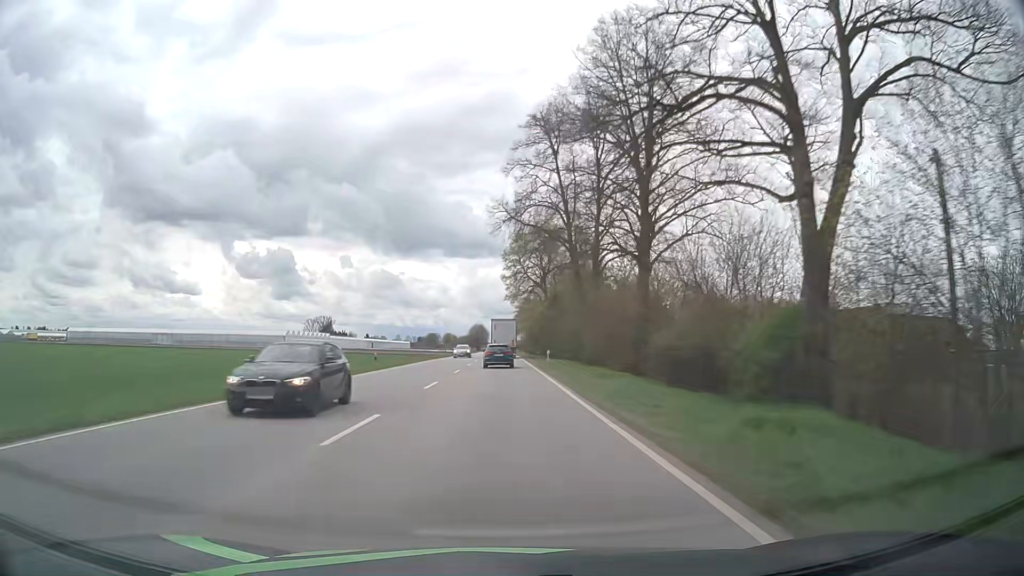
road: primary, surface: asphalt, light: Day
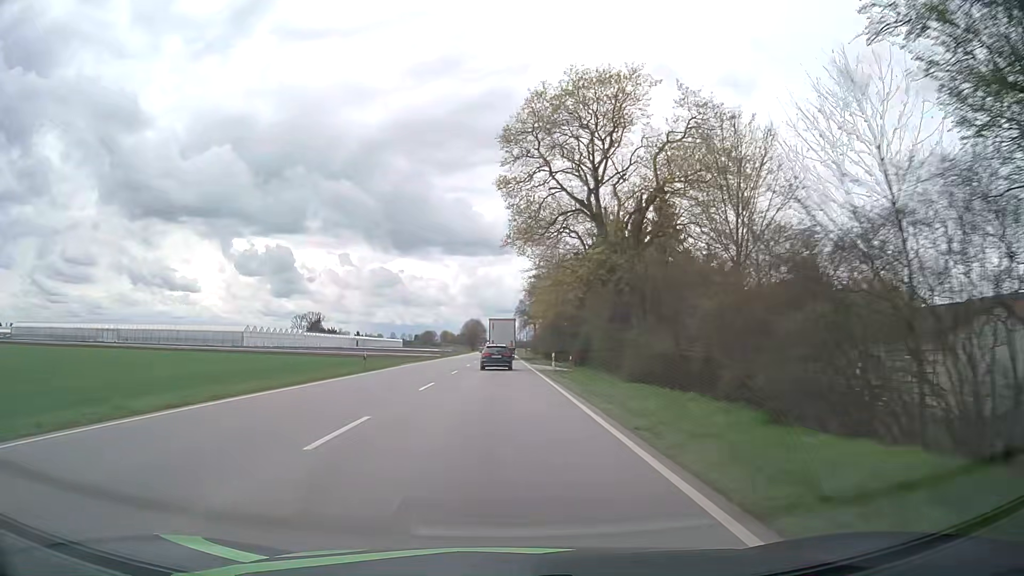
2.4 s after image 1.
(-0.2, +48.6) m; 0°
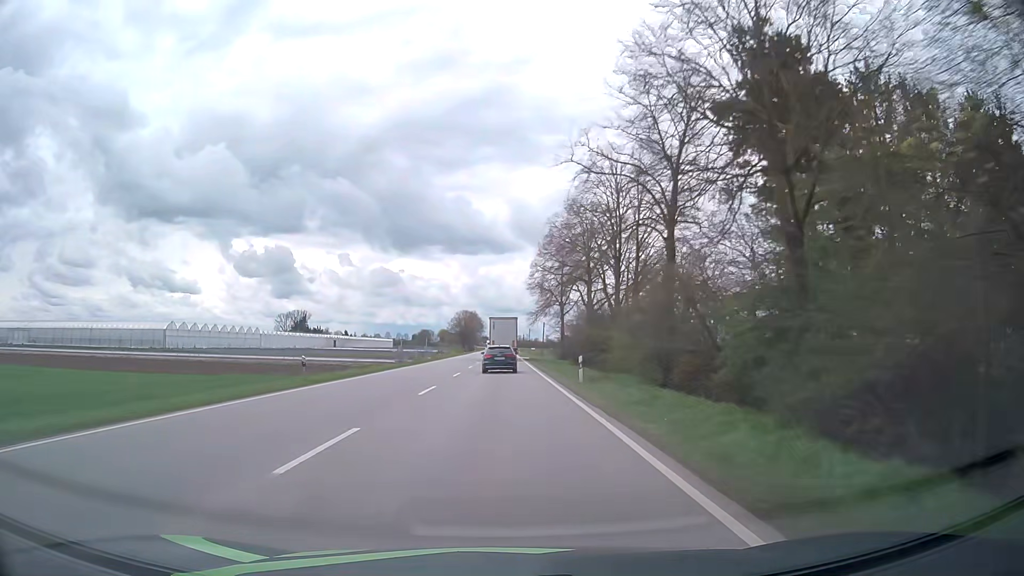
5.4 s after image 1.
(0.0, +61.1) m; 0°
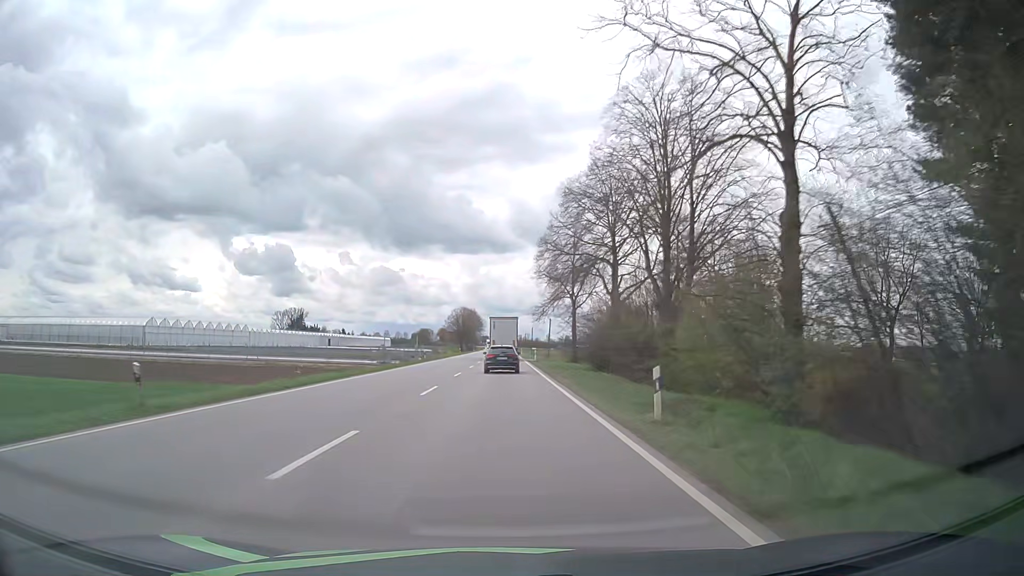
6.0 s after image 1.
(0.0, +12.1) m; 0°
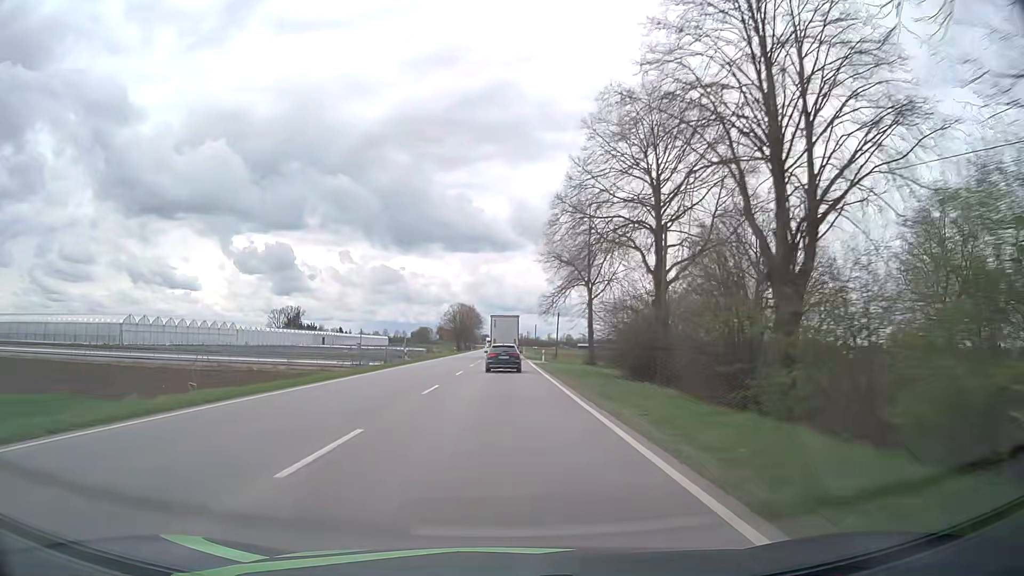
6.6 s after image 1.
(0.0, +12.1) m; 0°
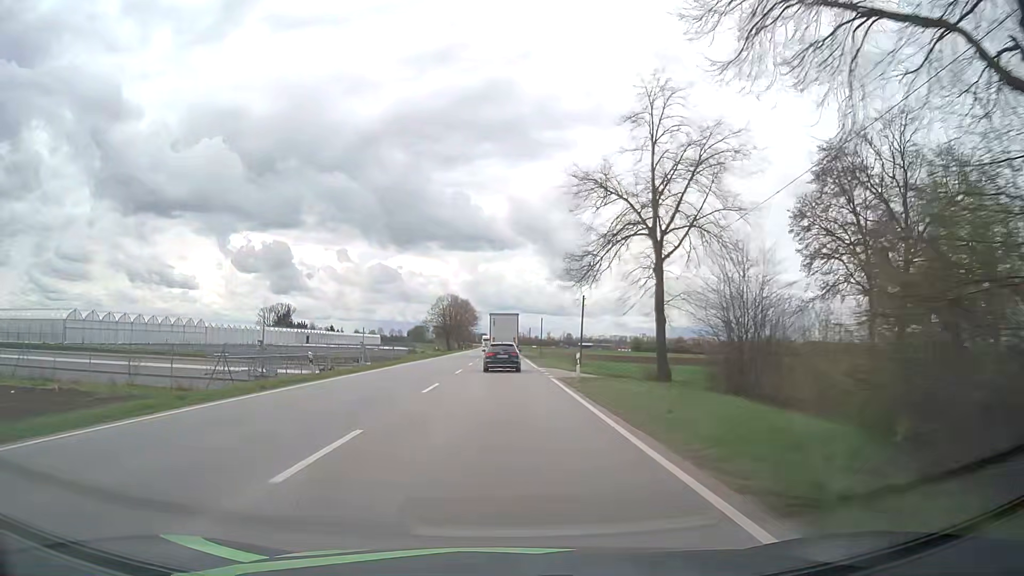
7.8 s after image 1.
(+0.1, +24.3) m; 0°
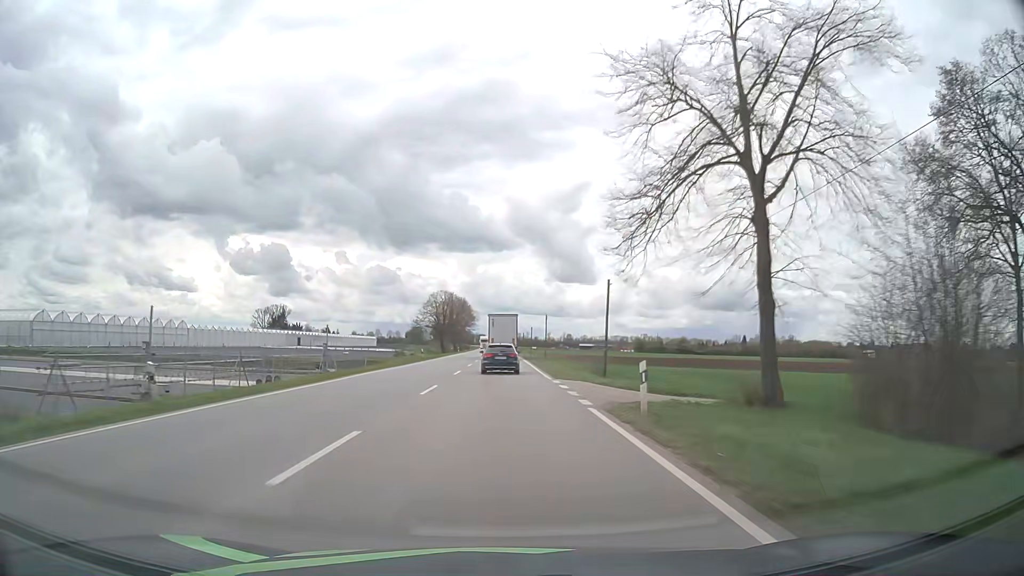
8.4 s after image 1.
(+0.1, +12.2) m; 0°
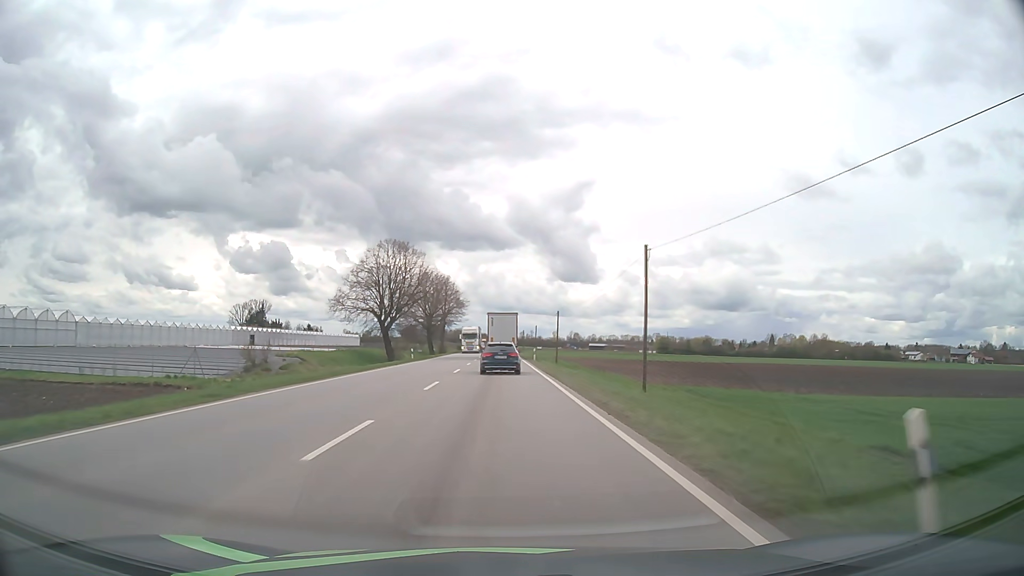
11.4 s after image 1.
(0.0, +58.4) m; 0°
(0, +10) (0, +20) (0, +30) (0, +40) (0, +50) (0, +60) (0, +70) (0, +80) (-1, +90) (-1, +100) m
